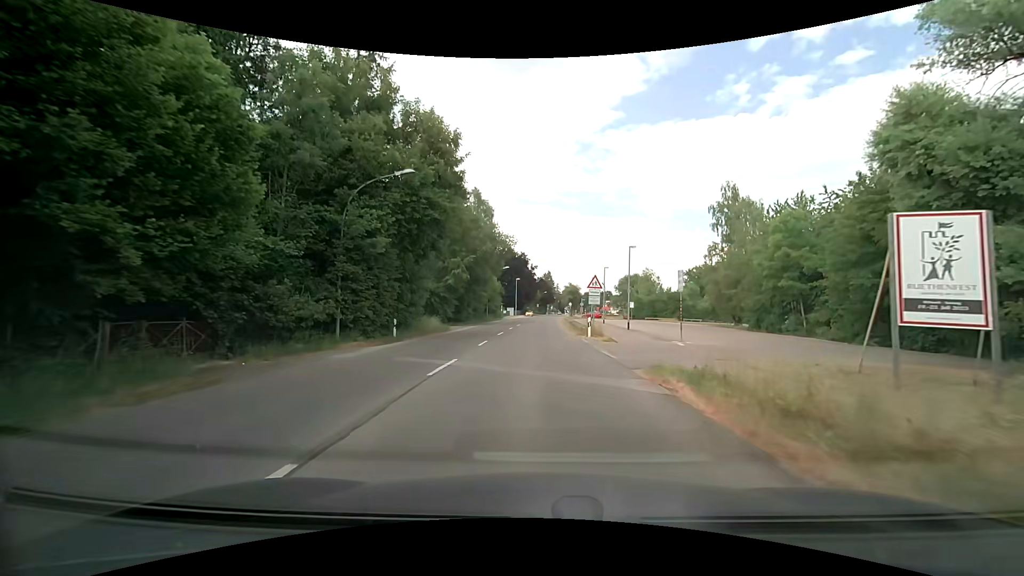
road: tertiary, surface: asphalt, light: Day
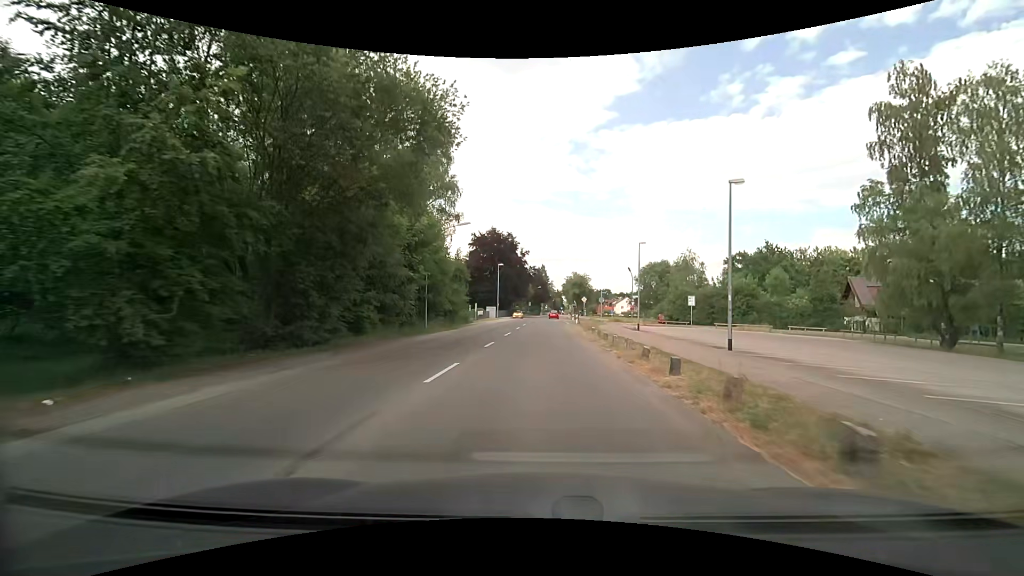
(-0.1, +36.3) m; +1°
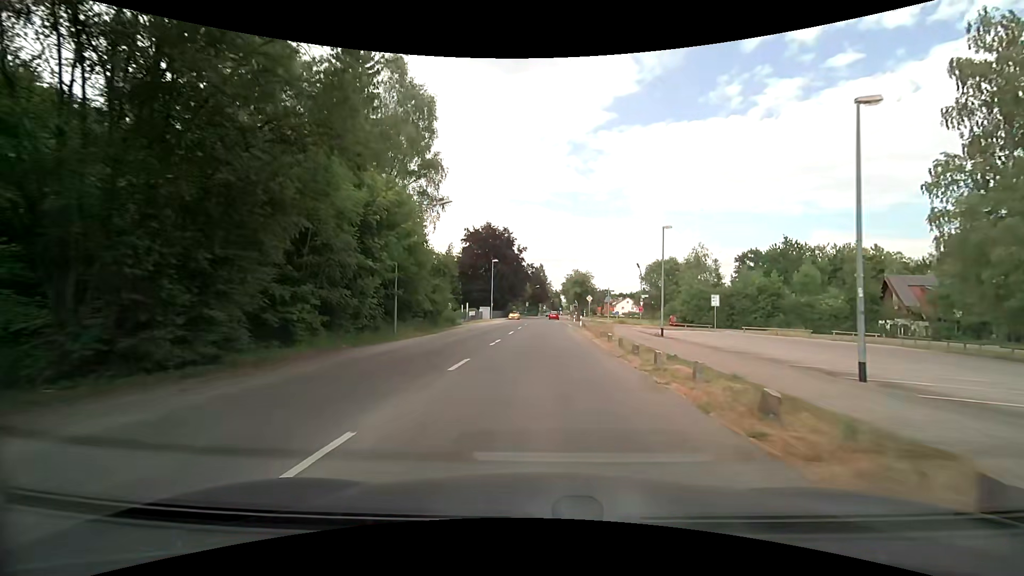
(0.0, +7.2) m; 0°
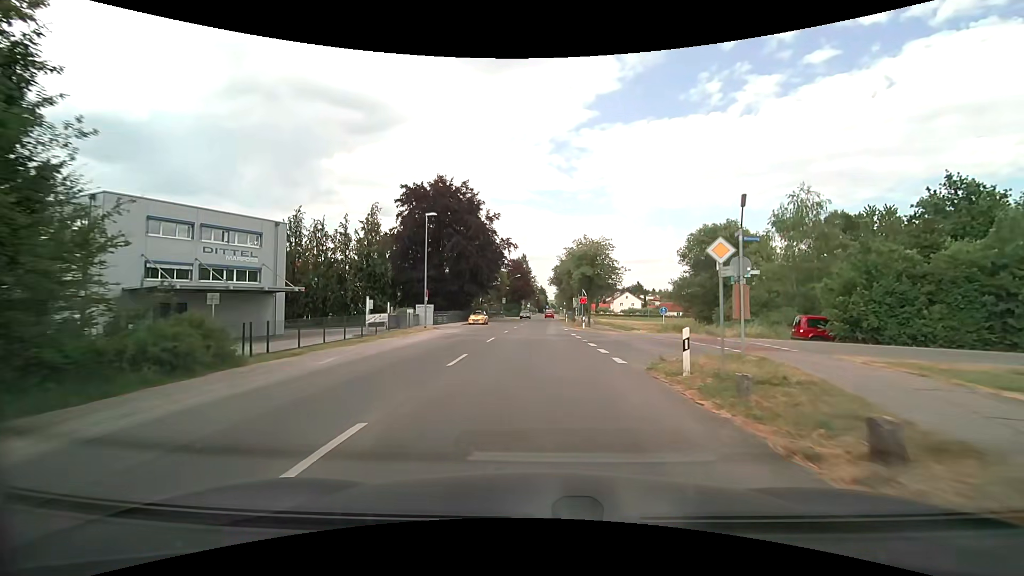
(+0.4, +34.9) m; +2°
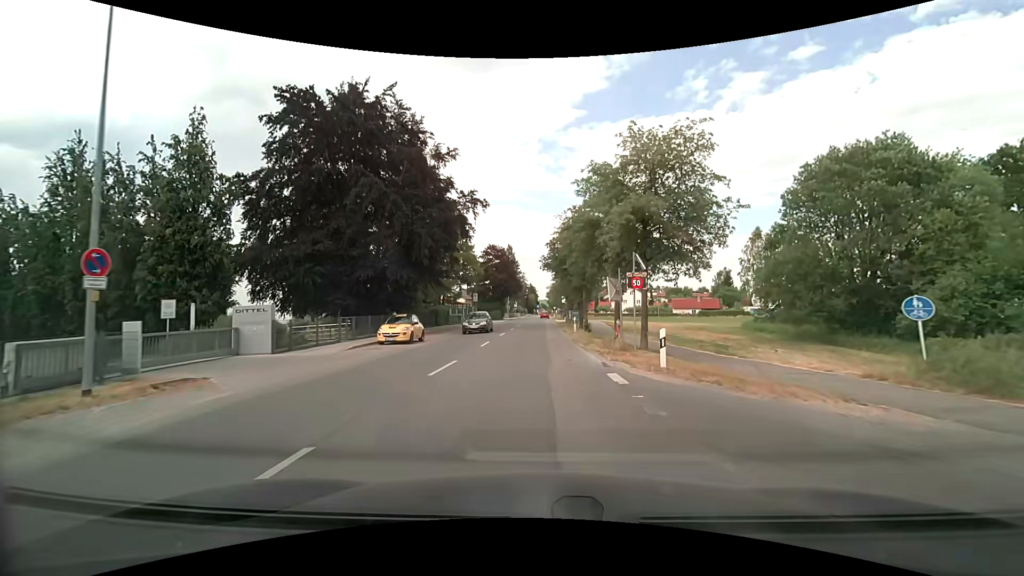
(+0.3, +27.3) m; +2°
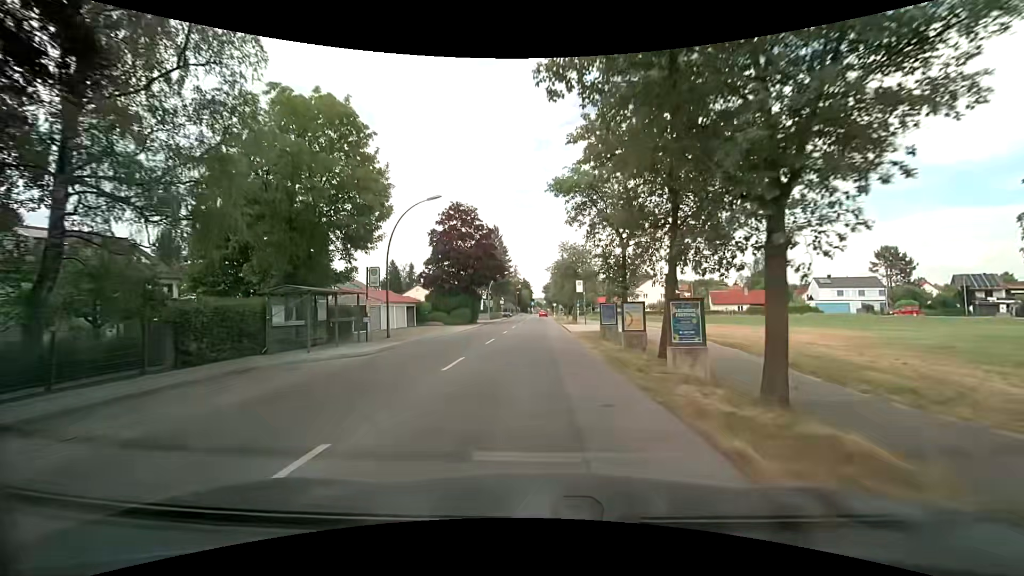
(-0.1, +35.3) m; 0°
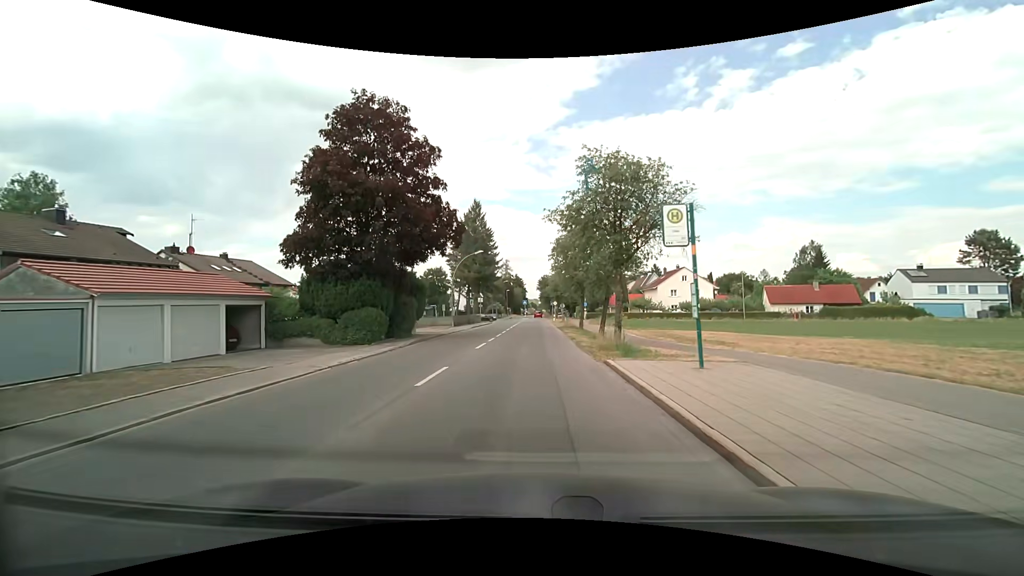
(+0.2, +28.9) m; +1°
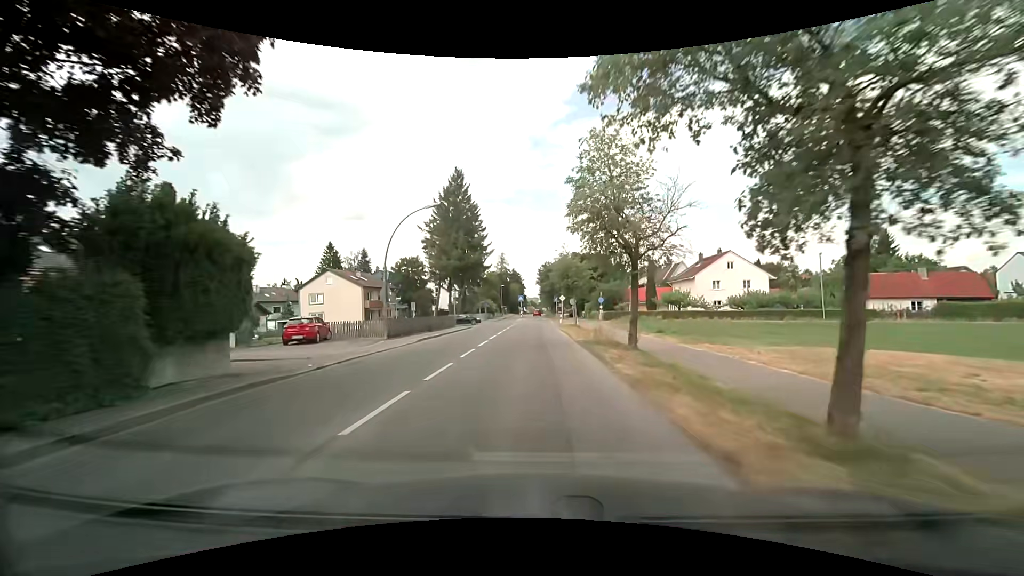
(0.0, +21.3) m; 0°
(0, +10) (0, +20) (0, +30) (0, +40) (0, +50) (0, +60) (0, +70) (0, +80) (0, +90) (0, +100) m
